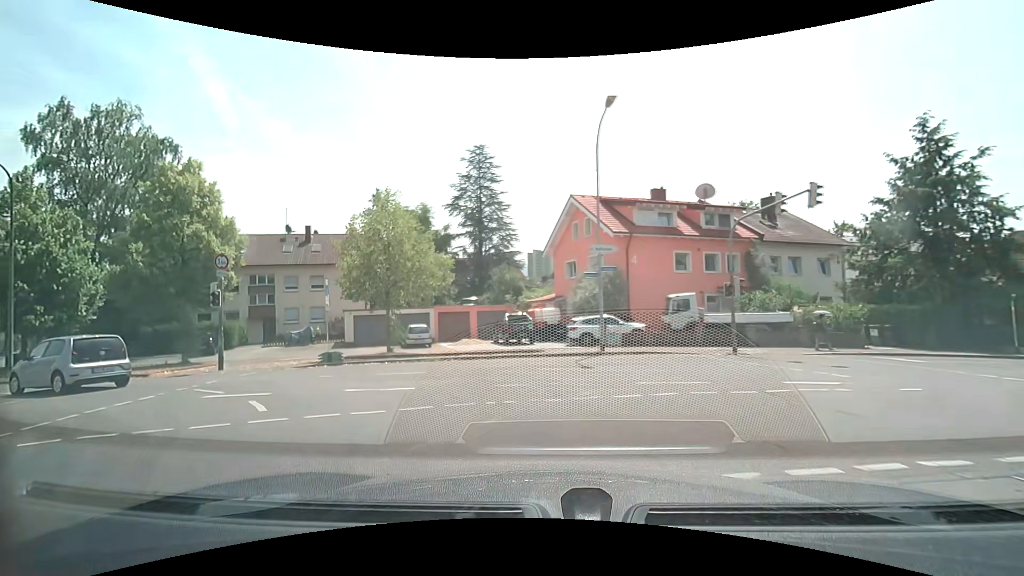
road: tertiary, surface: asphalt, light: Day
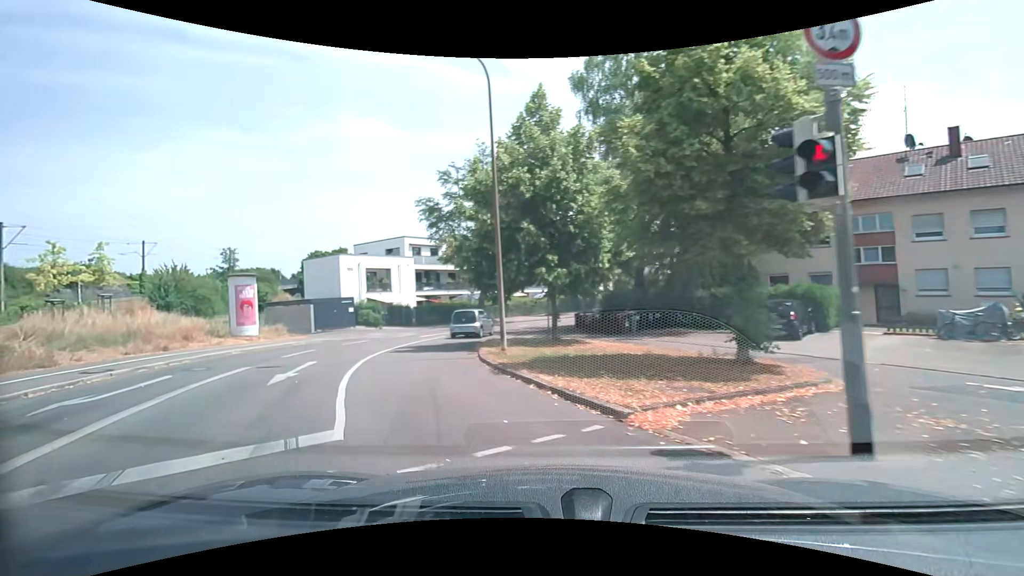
(-7.2, +13.9) m; -58°
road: residential
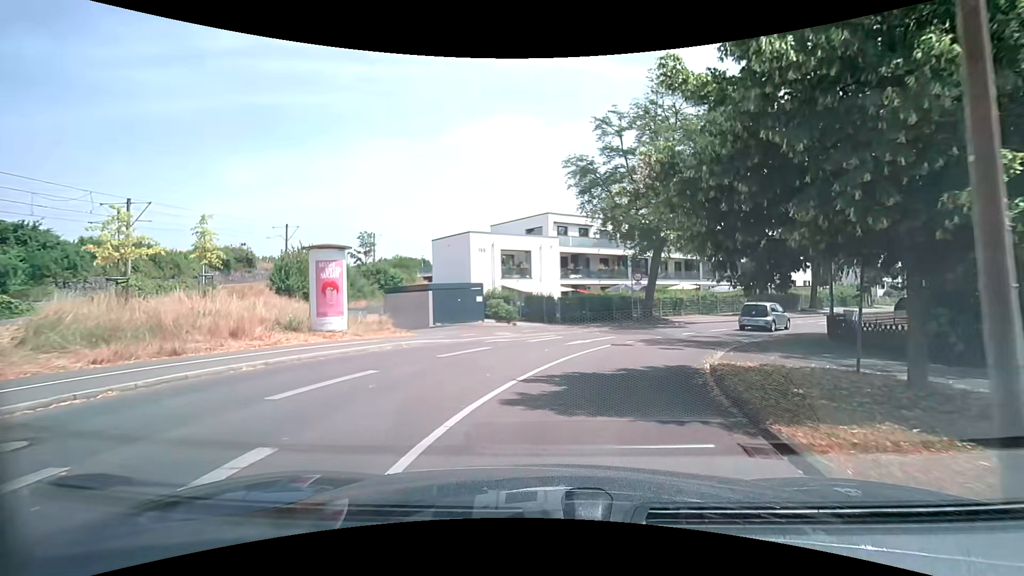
(-2.9, +10.3) m; -21°
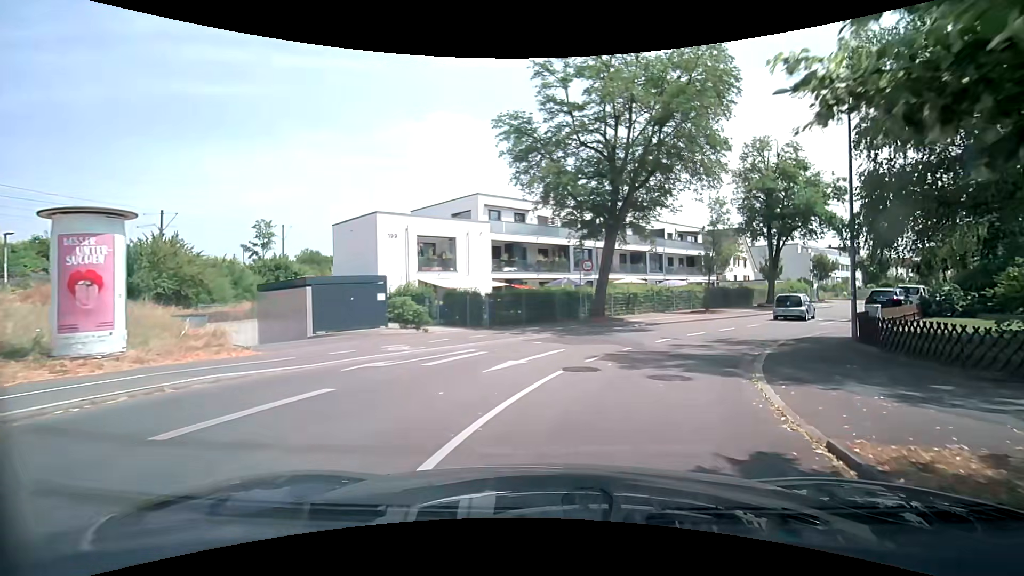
(+0.4, +7.6) m; +6°
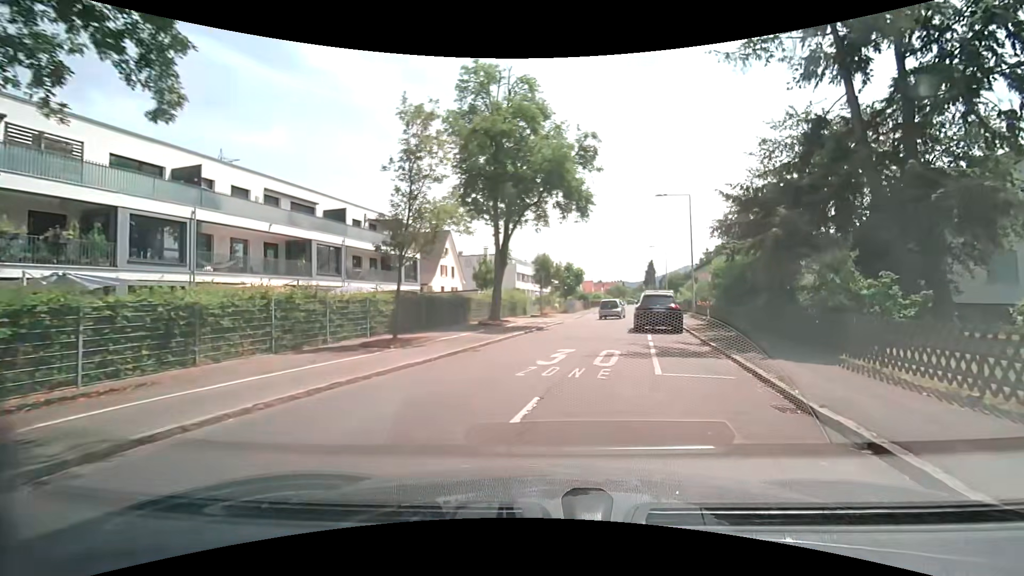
(+5.5, +19.5) m; +32°
